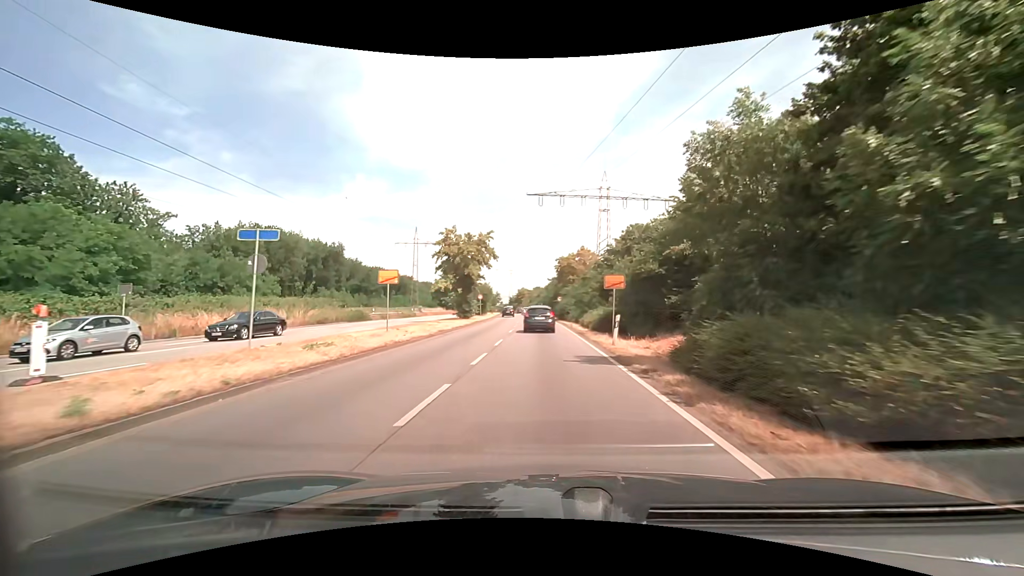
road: primary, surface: asphalt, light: Day
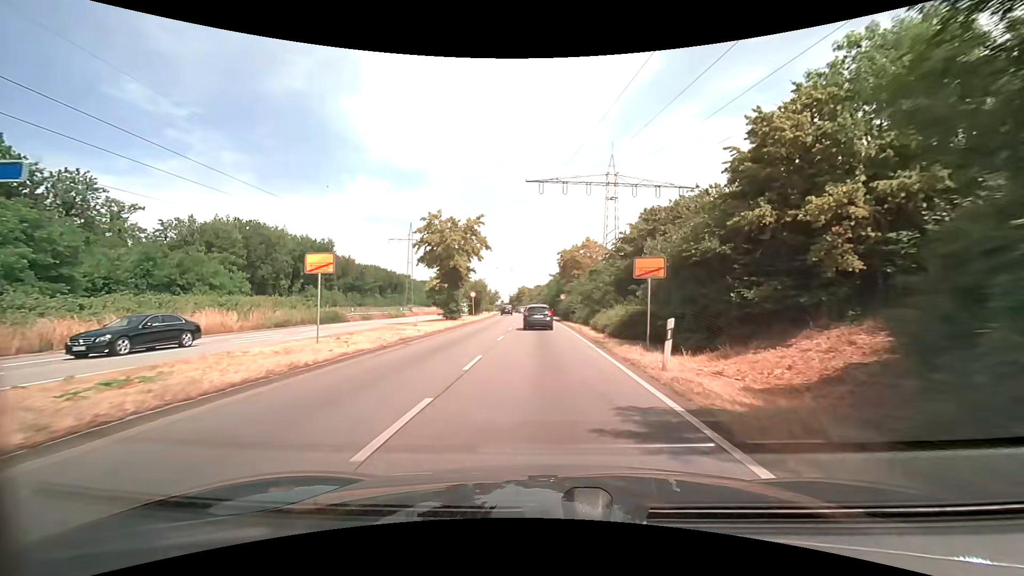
(0.0, +7.3) m; 0°
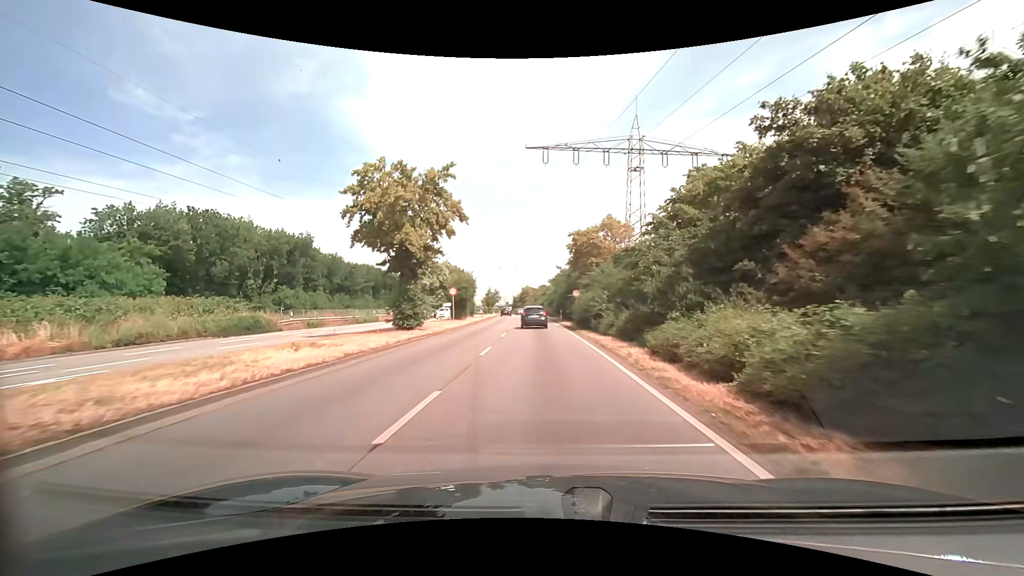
(-0.1, +14.7) m; 0°
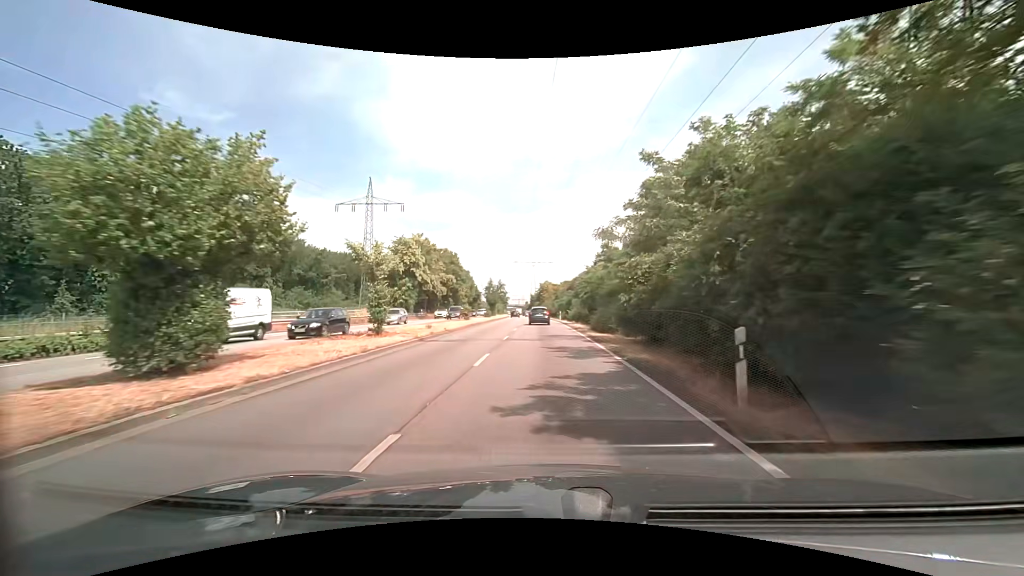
(-0.8, +39.4) m; -2°
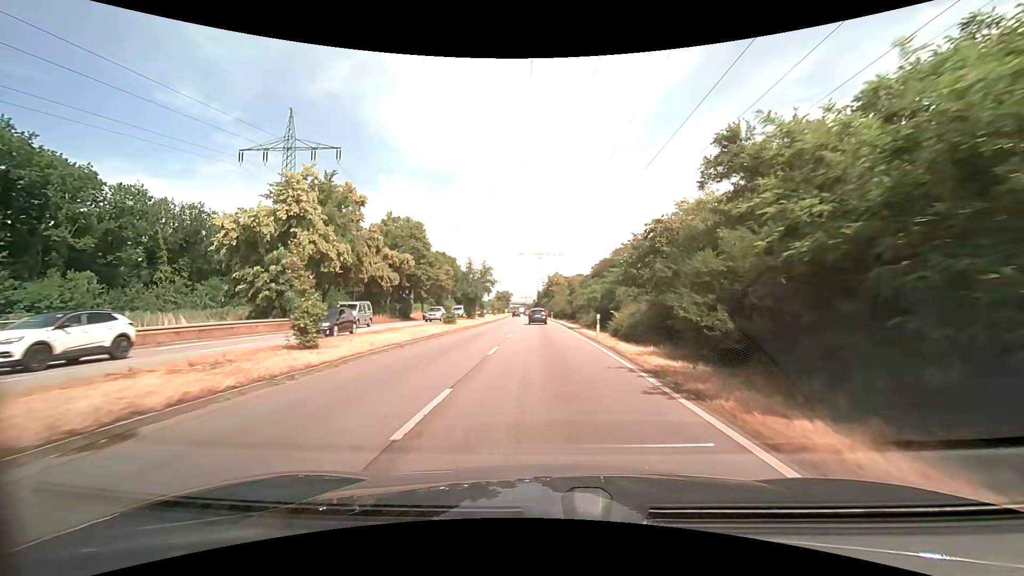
(-0.2, +33.4) m; -1°
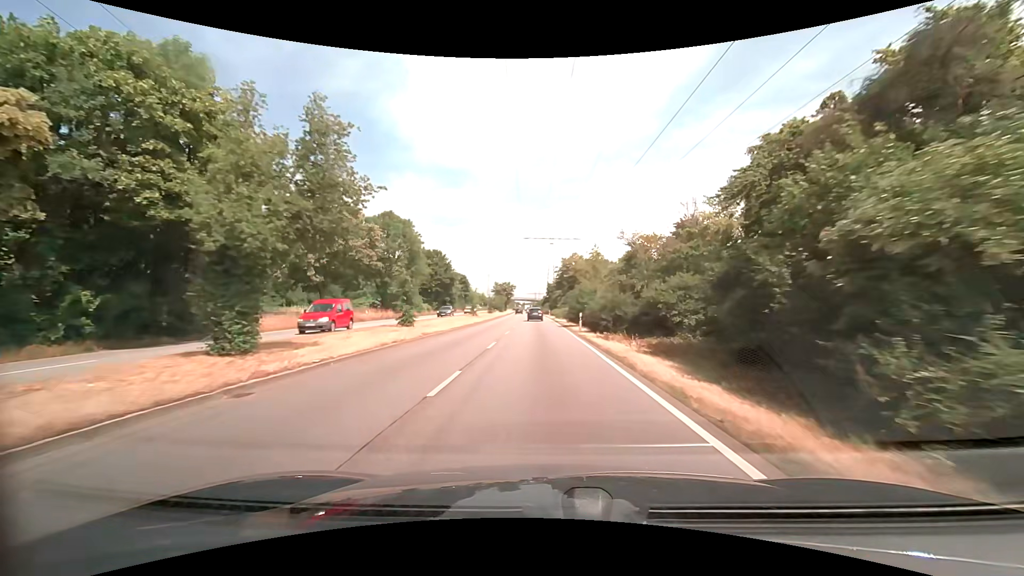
(-0.3, +43.5) m; -1°
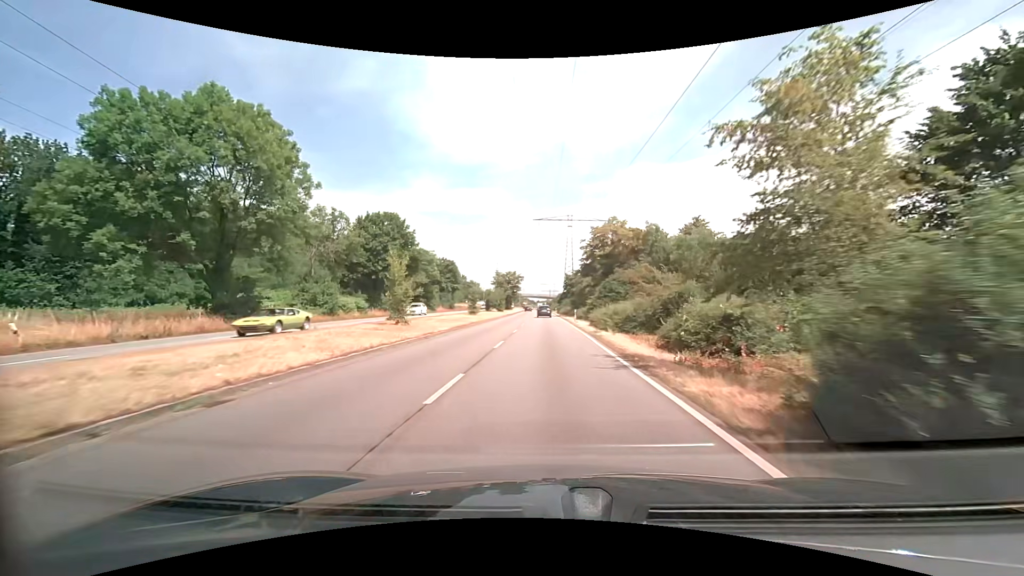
(-0.6, +37.3) m; -2°
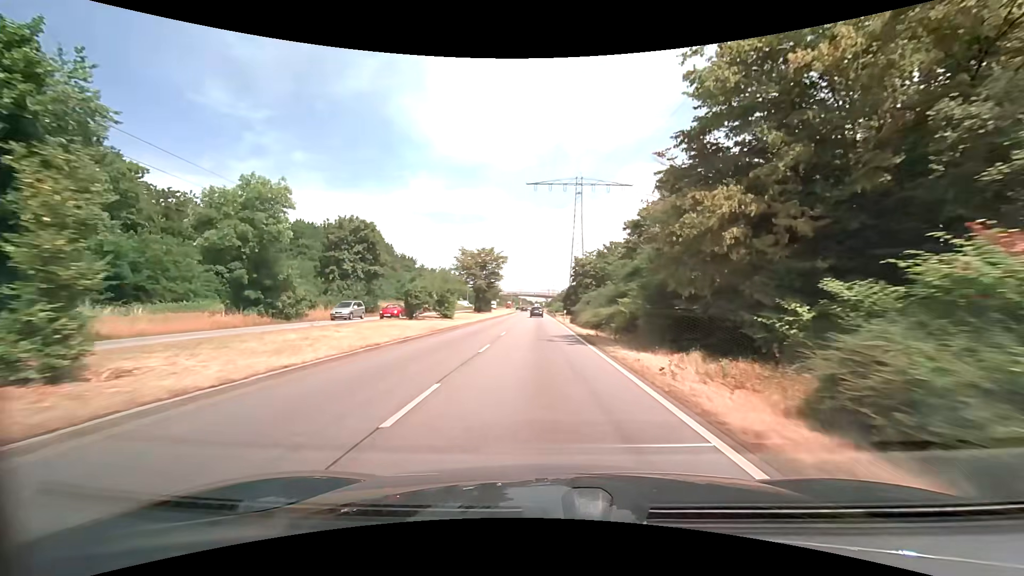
(0.0, +47.0) m; 0°
(0, +10) (0, +20) (0, +30) (0, +40) (-1, +50) (-1, +60) (-1, +70) (-1, +80) (-1, +90) (-2, +100) m
